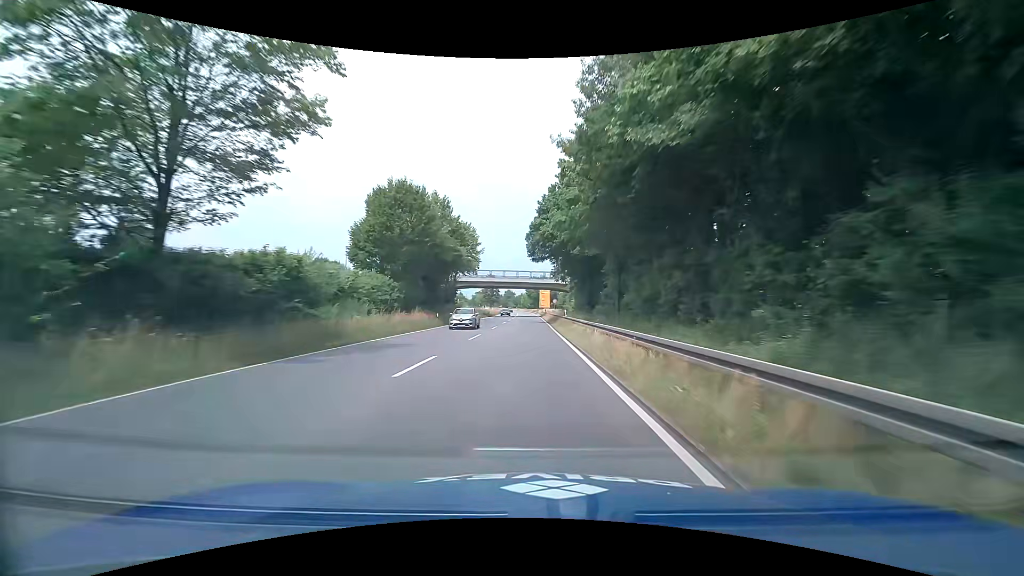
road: primary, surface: asphalt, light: Day
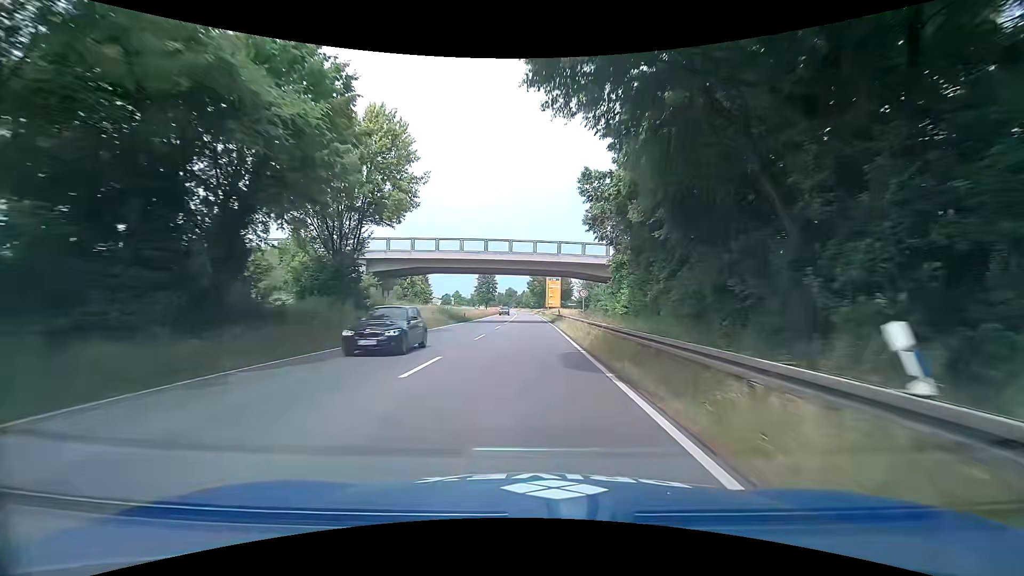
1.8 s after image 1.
(+0.1, +35.8) m; 0°
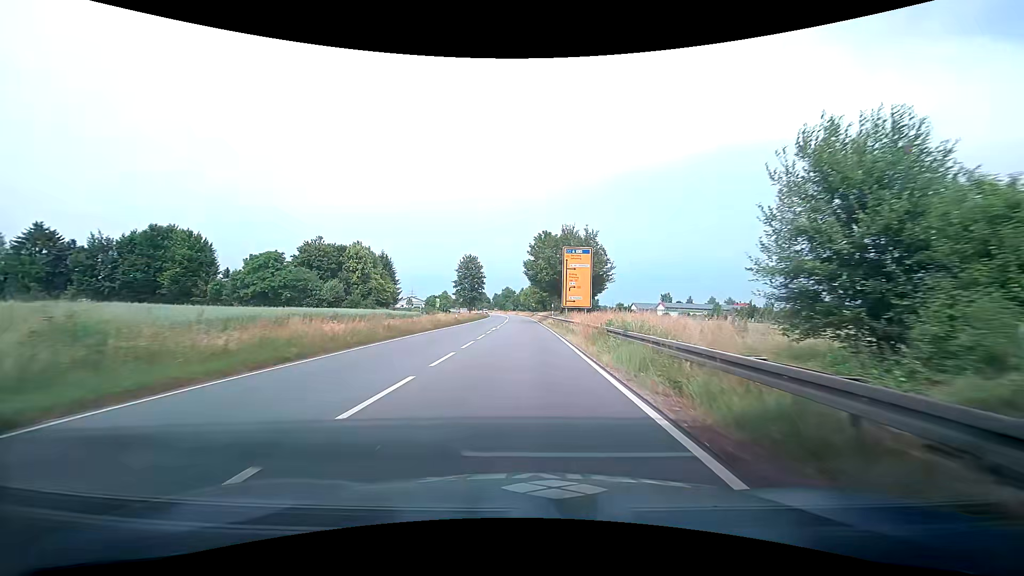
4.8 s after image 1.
(-0.3, +51.0) m; -1°
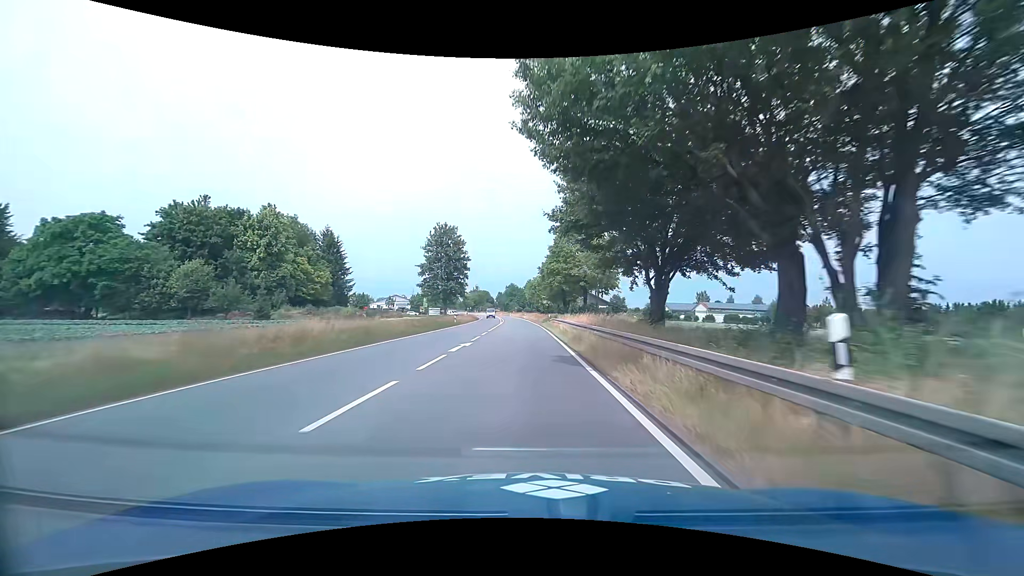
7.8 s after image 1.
(-0.2, +48.7) m; -1°
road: trunk
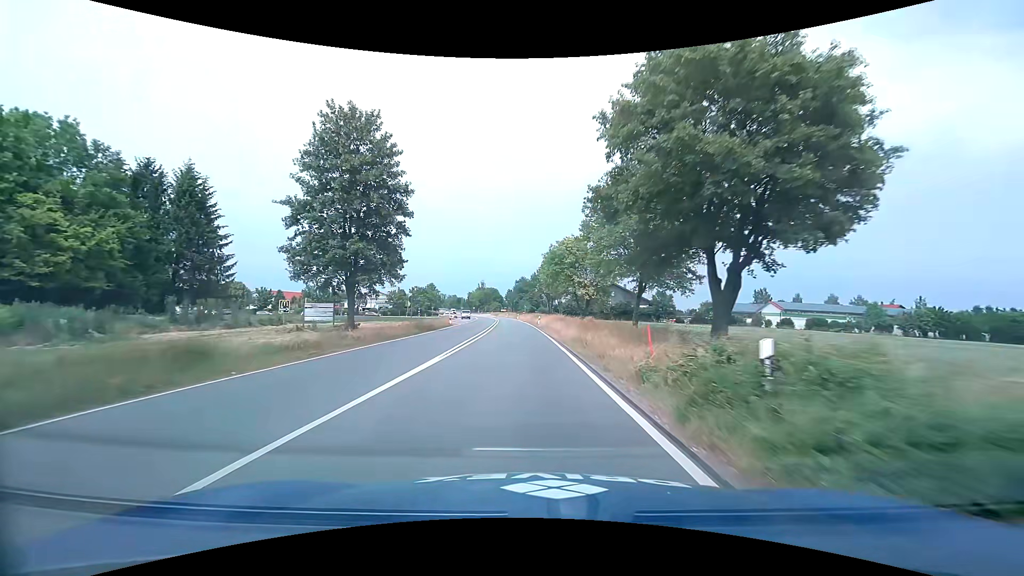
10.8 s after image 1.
(-0.8, +48.7) m; -2°
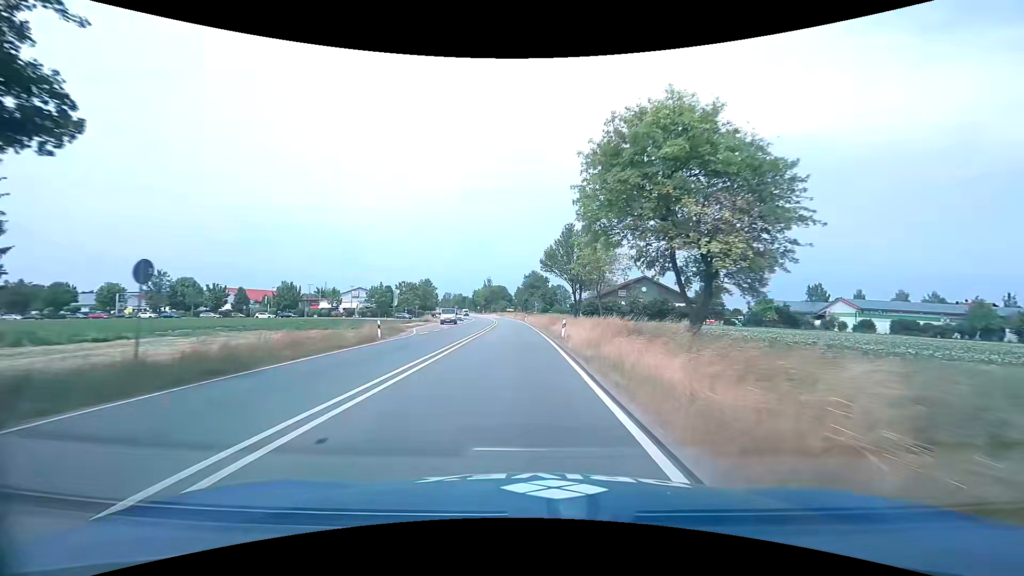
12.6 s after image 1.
(-0.2, +29.2) m; -1°
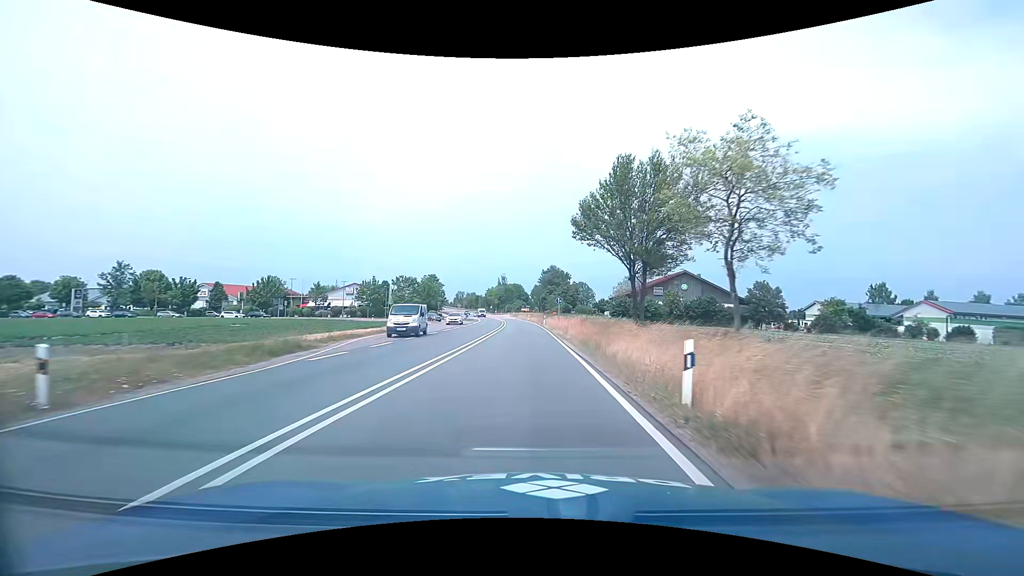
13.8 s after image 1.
(-0.3, +19.4) m; -2°
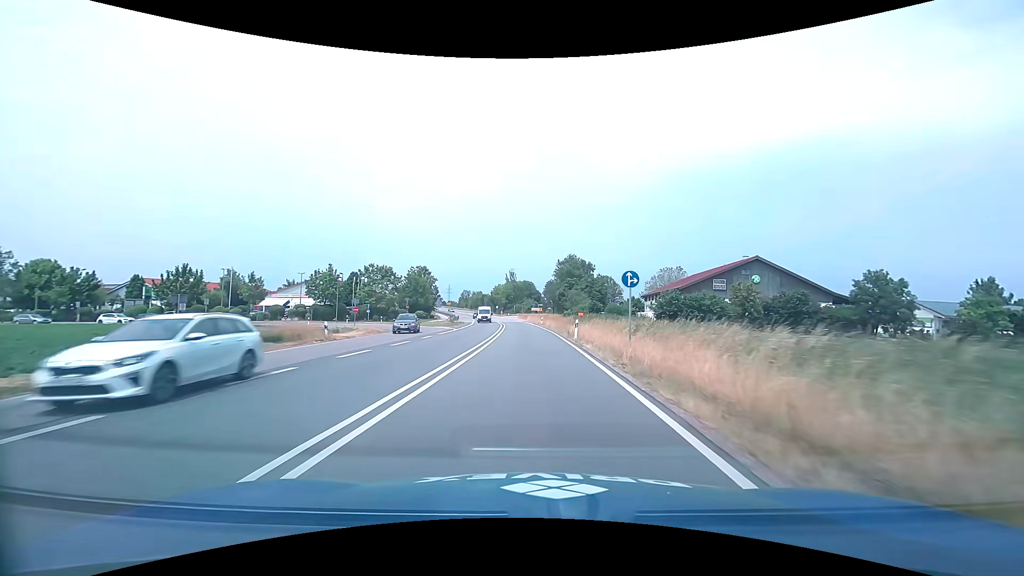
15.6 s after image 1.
(-0.5, +29.2) m; -2°
(0, +10) (0, +20) (0, +30) (-1, +40) (-1, +50) (-1, +60) (-2, +70) (-3, +80) (-4, +90) (-5, +100) m
